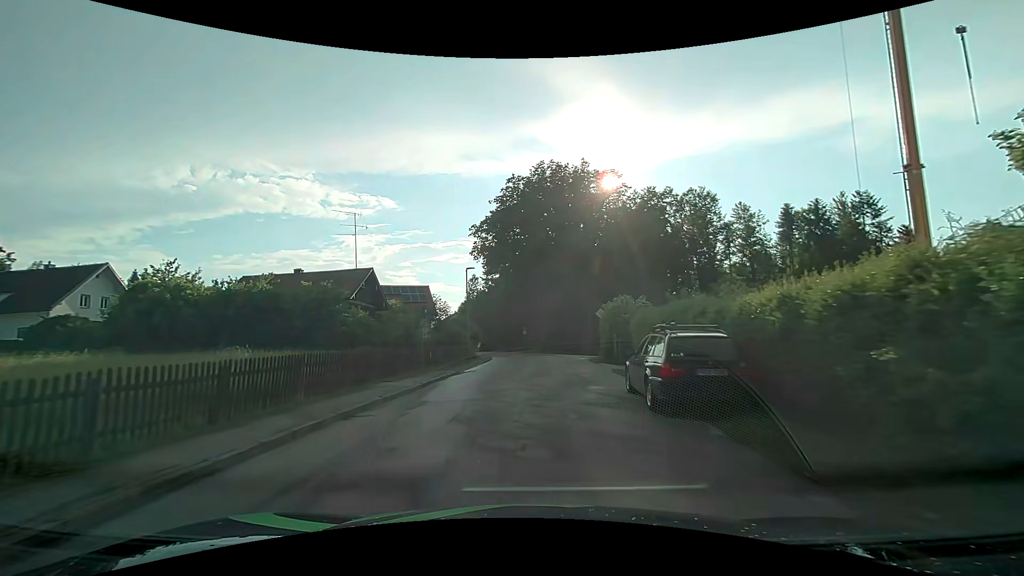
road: residential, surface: asphalt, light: Day
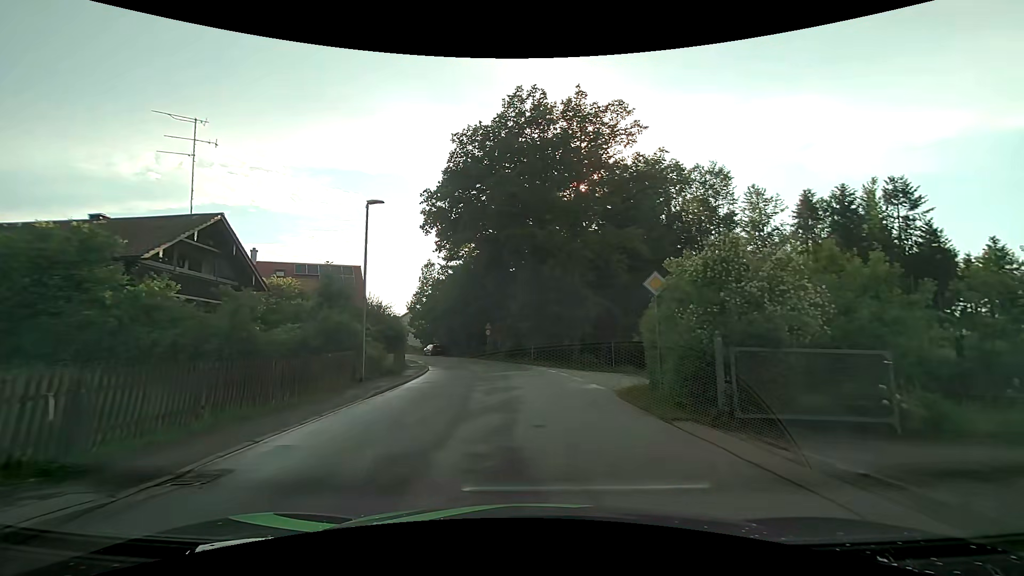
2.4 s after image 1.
(+0.3, +16.6) m; +3°
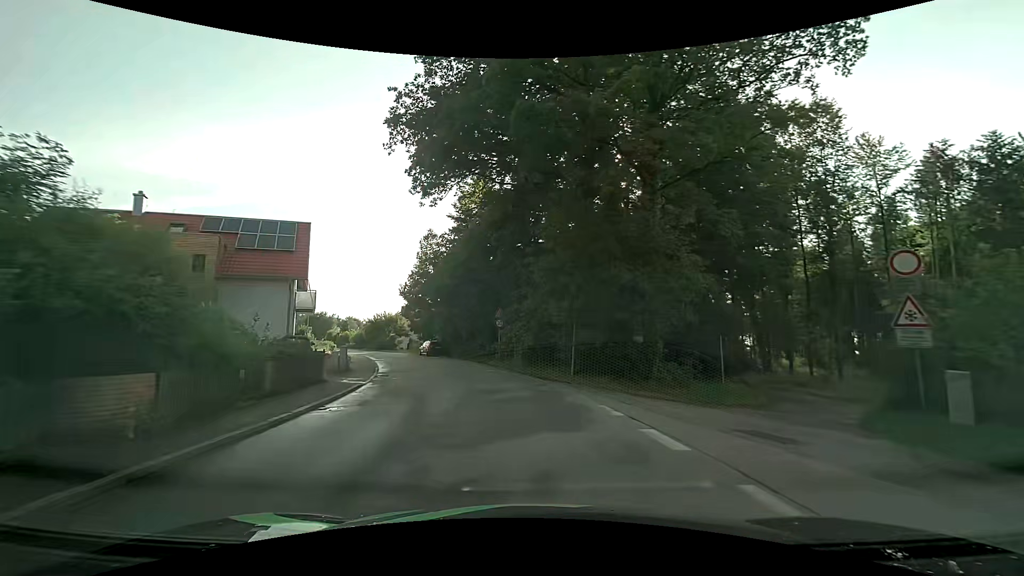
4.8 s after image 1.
(-0.3, +17.2) m; -3°
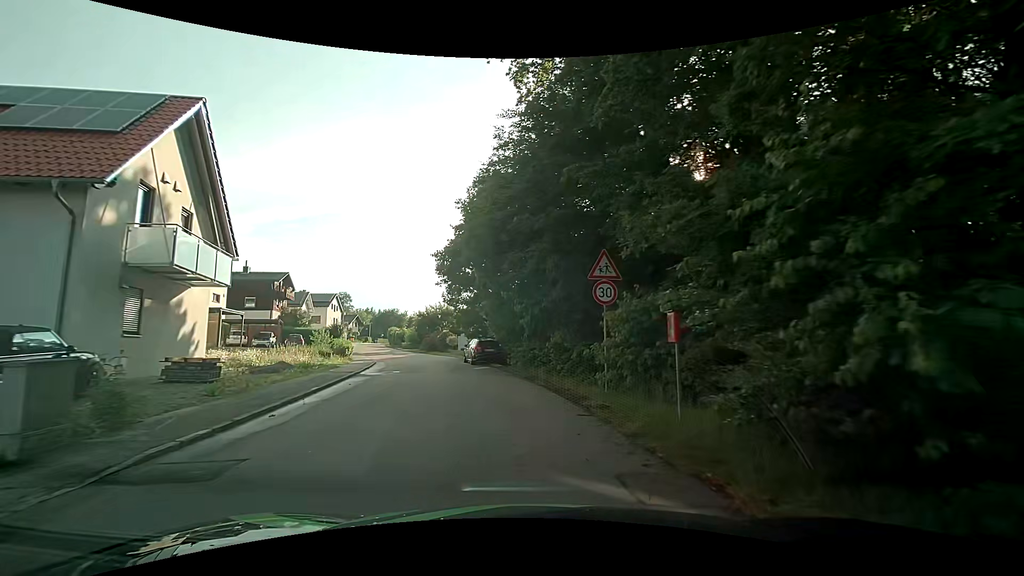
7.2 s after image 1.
(-1.4, +18.6) m; -9°
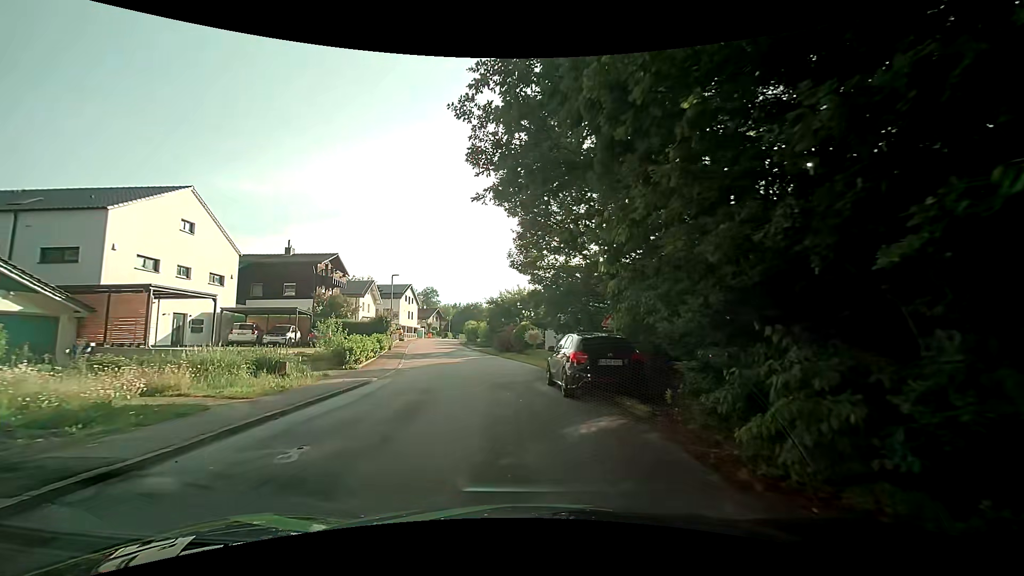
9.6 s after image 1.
(-1.7, +15.9) m; -9°
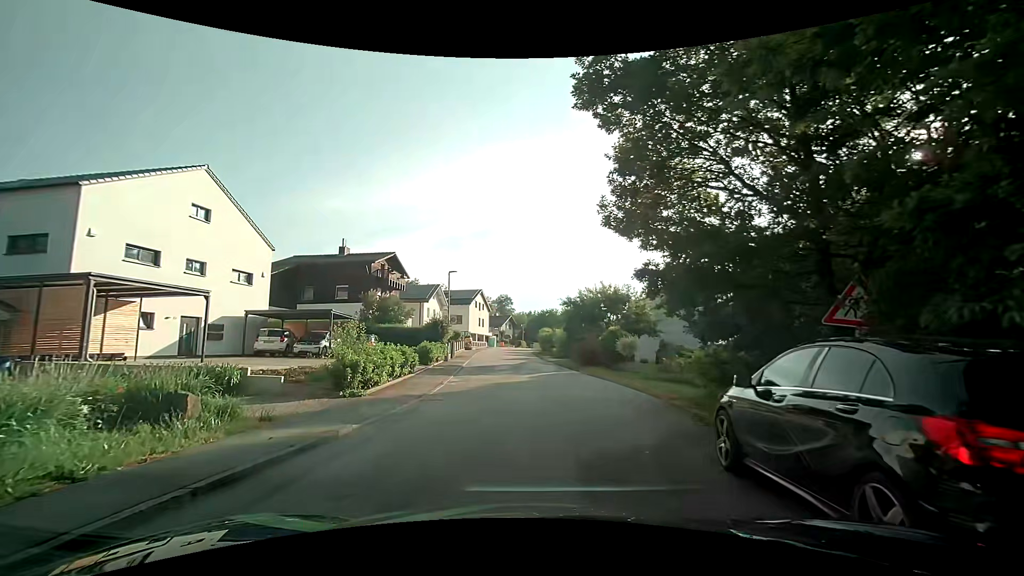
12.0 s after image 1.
(-0.7, +7.8) m; -10°
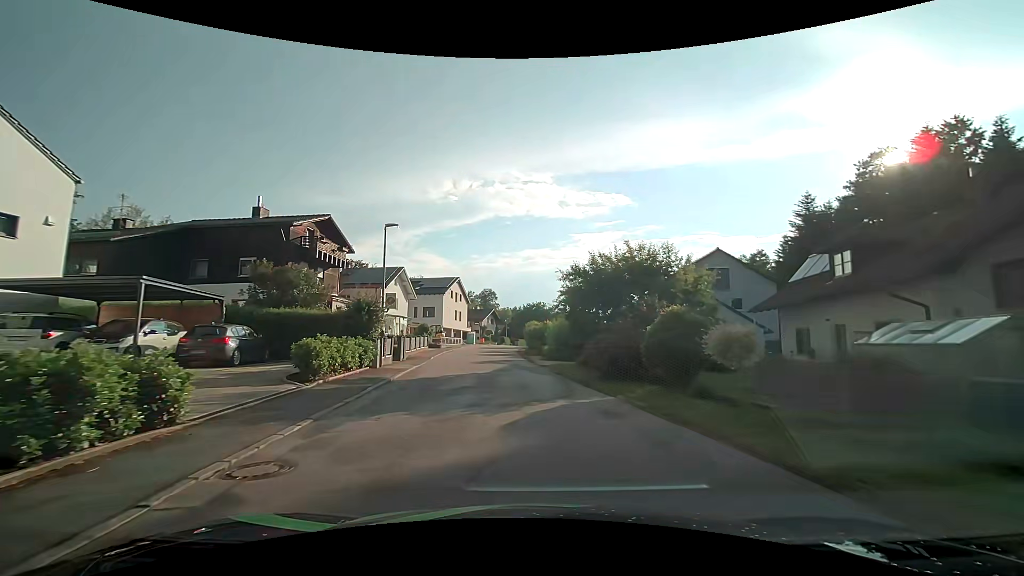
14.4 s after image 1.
(-0.1, +13.6) m; +1°
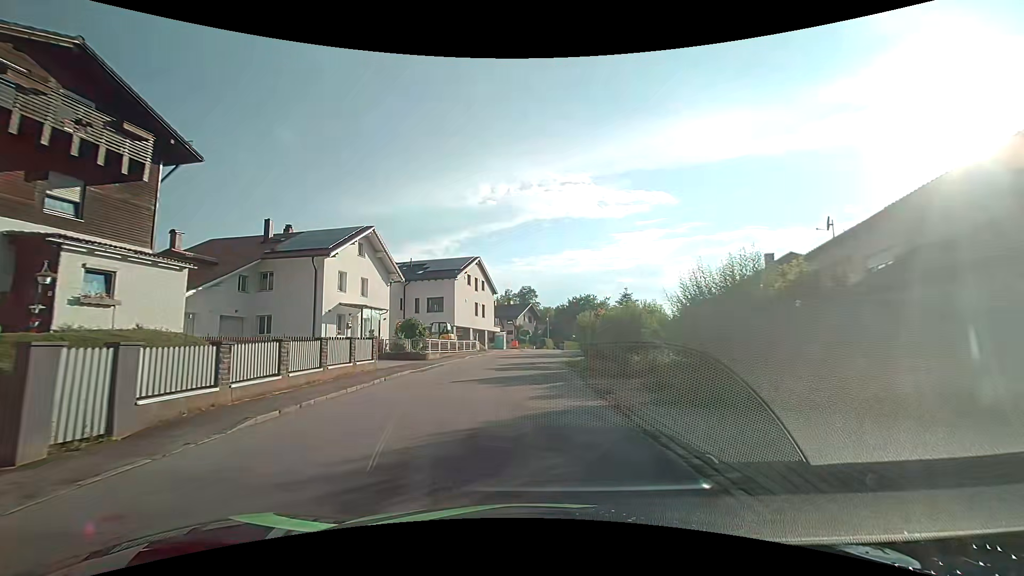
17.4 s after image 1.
(-0.6, +23.6) m; -5°
(0, +10) (0, +20) (+1, +30) (+2, +40) (+3, +50) (+6, +60) (+8, +69) (+11, +79) (+15, +88) (+20, +97) m
